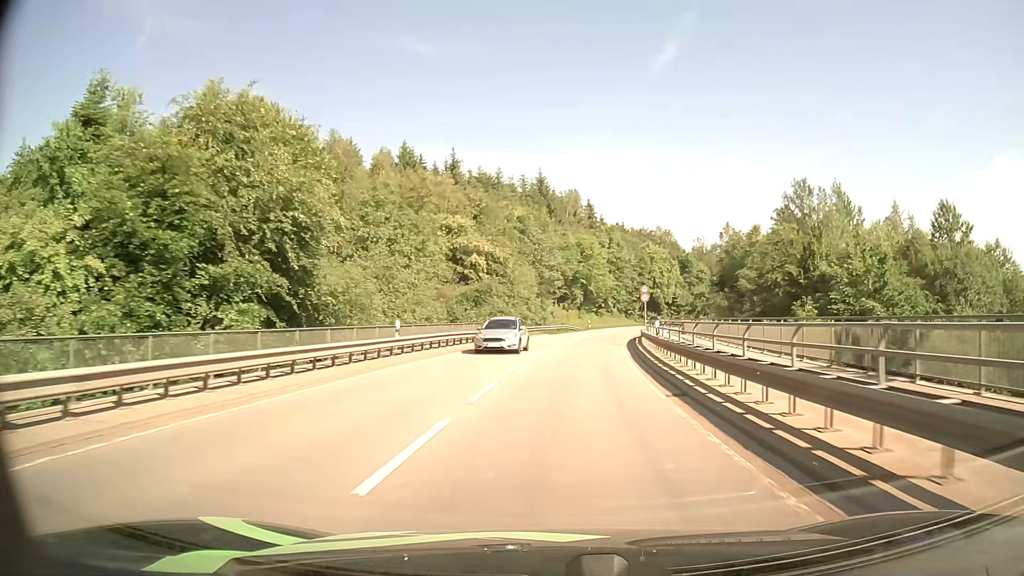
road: secondary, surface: asphalt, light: Day
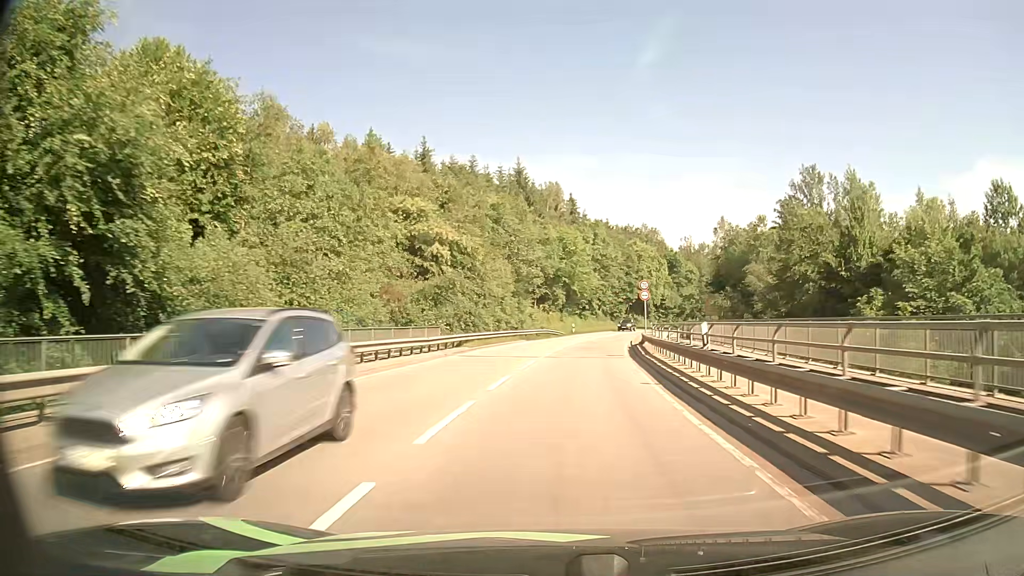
(+0.2, +9.8) m; +2°
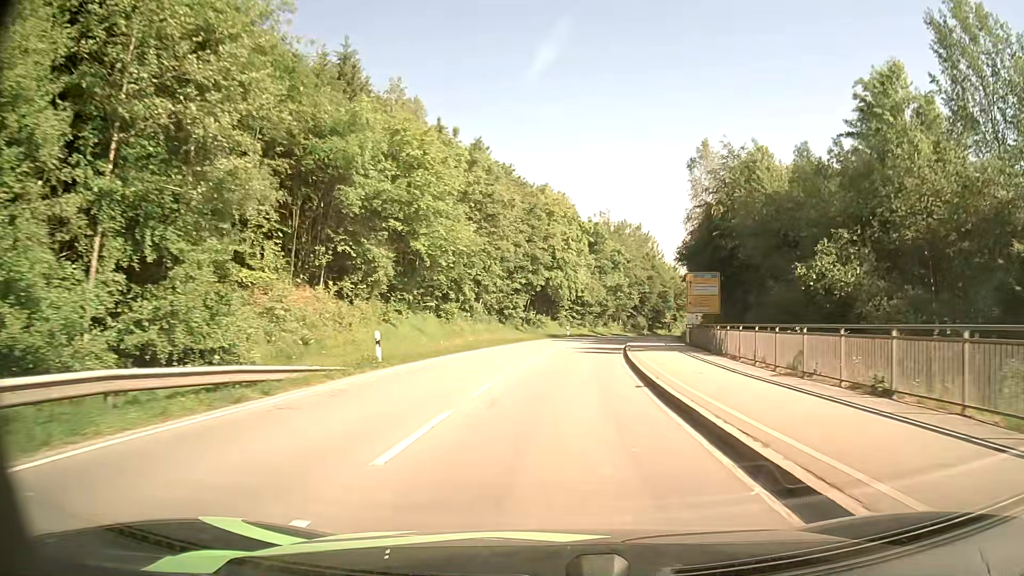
(+4.1, +48.7) m; +10°
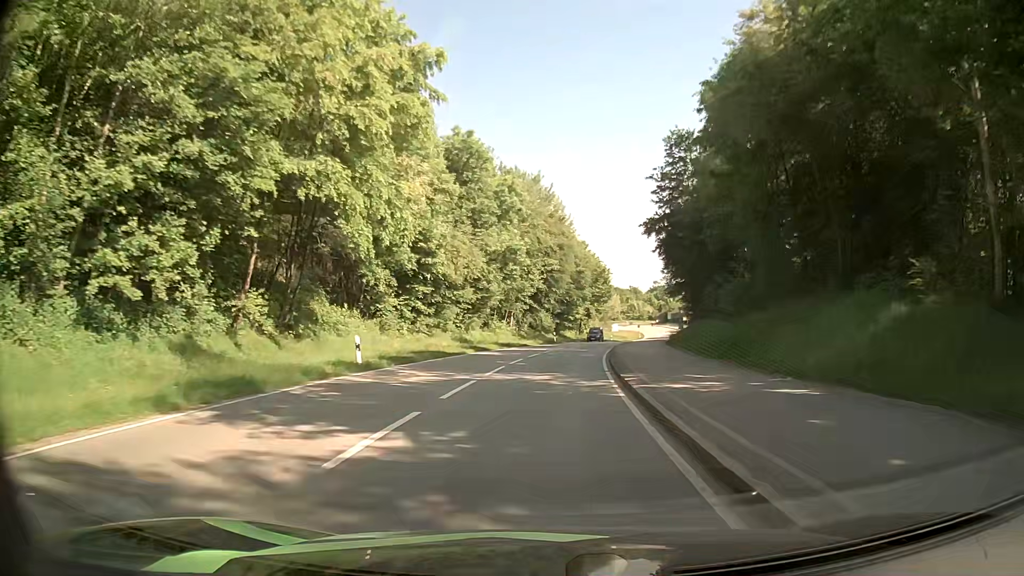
(+4.1, +47.7) m; +10°
(0, +10) (+1, +20) (+1, +30) (+2, +40) (+3, +50) (+5, +60) (+7, +70) (+9, +79) (+11, +89) (+14, +99) m
